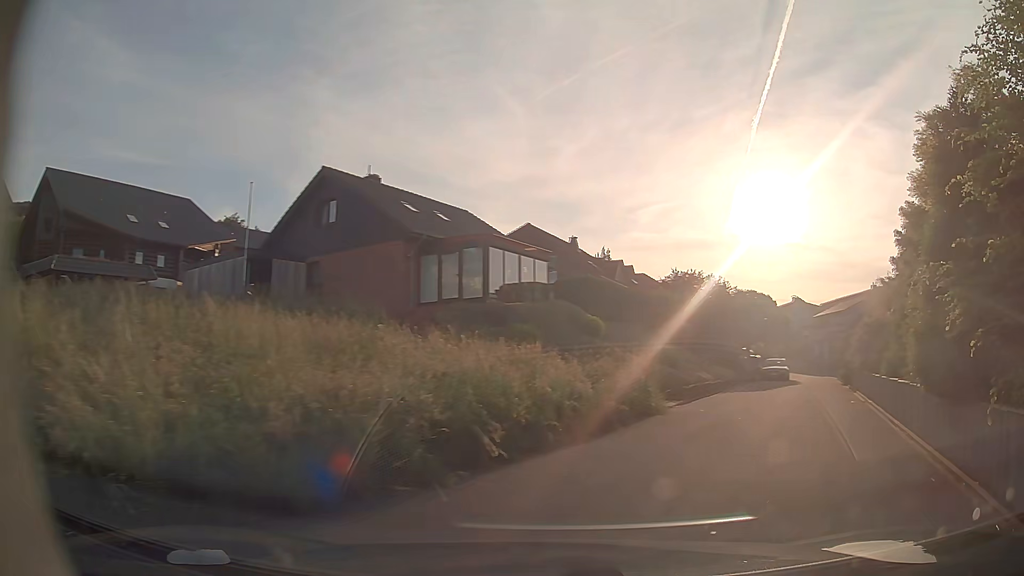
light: Day
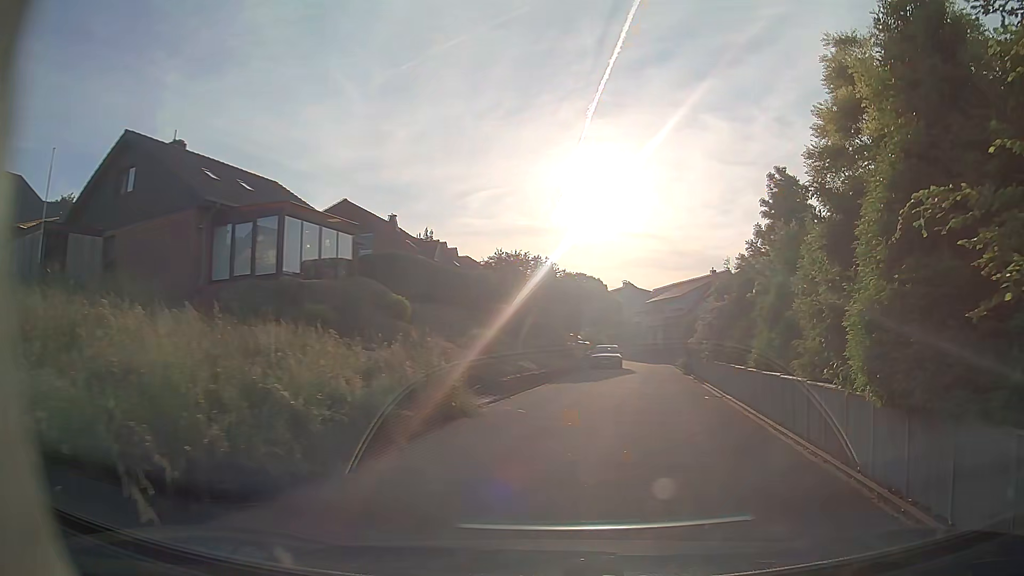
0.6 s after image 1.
(+0.6, +3.5) m; +16°
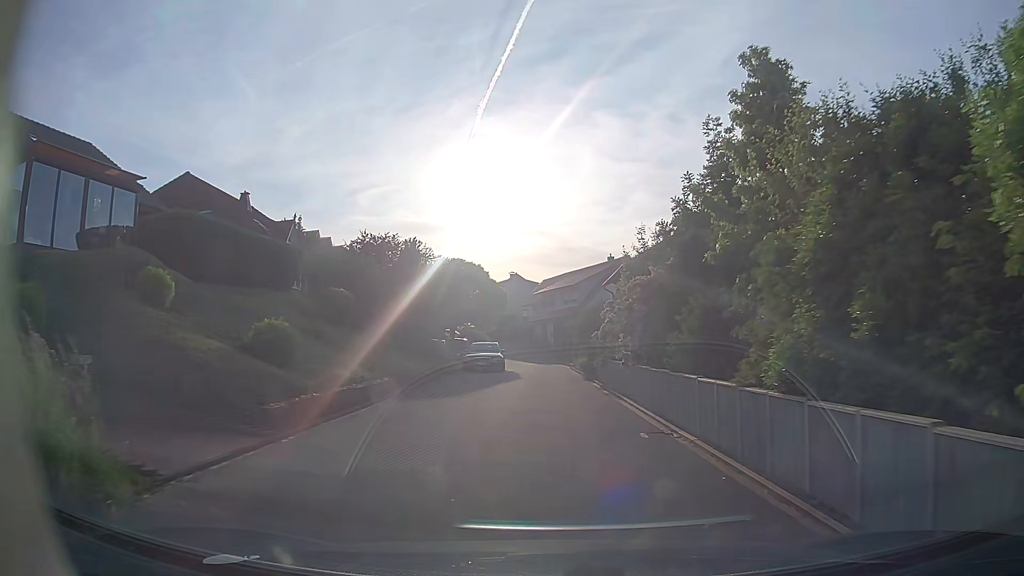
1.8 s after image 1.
(+1.1, +8.4) m; +11°
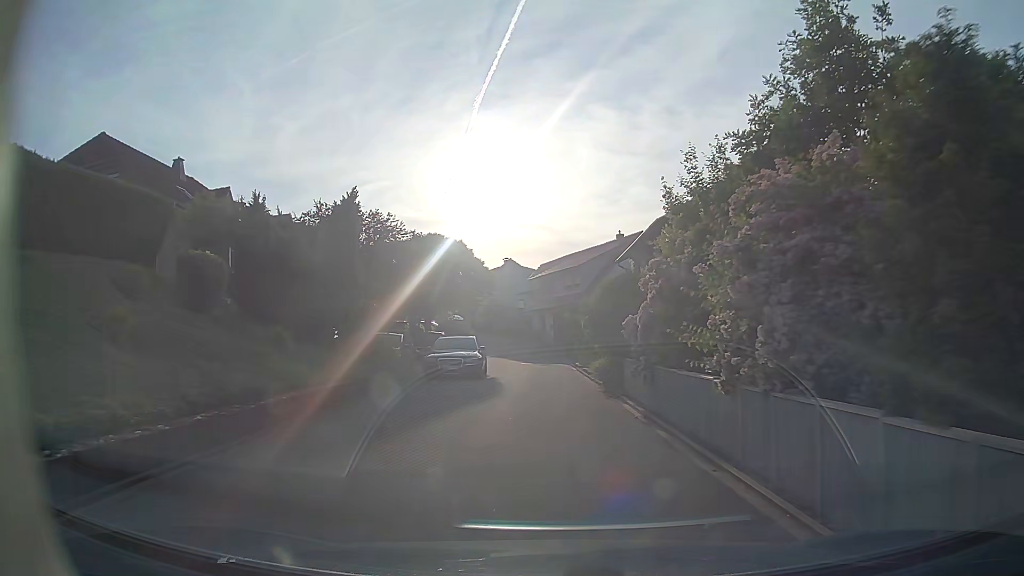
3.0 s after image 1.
(0.0, +9.9) m; 0°
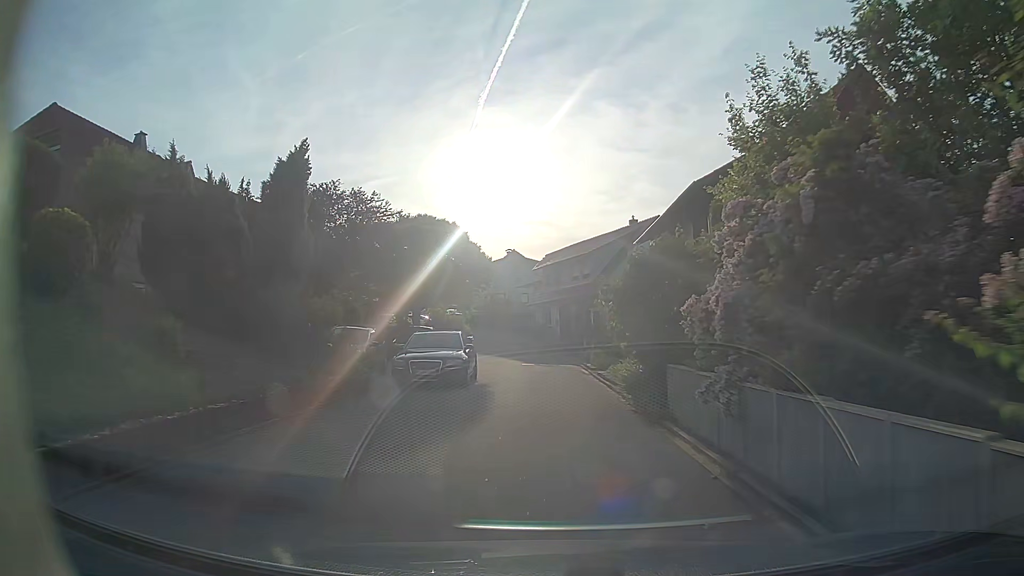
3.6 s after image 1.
(-0.1, +5.2) m; -1°
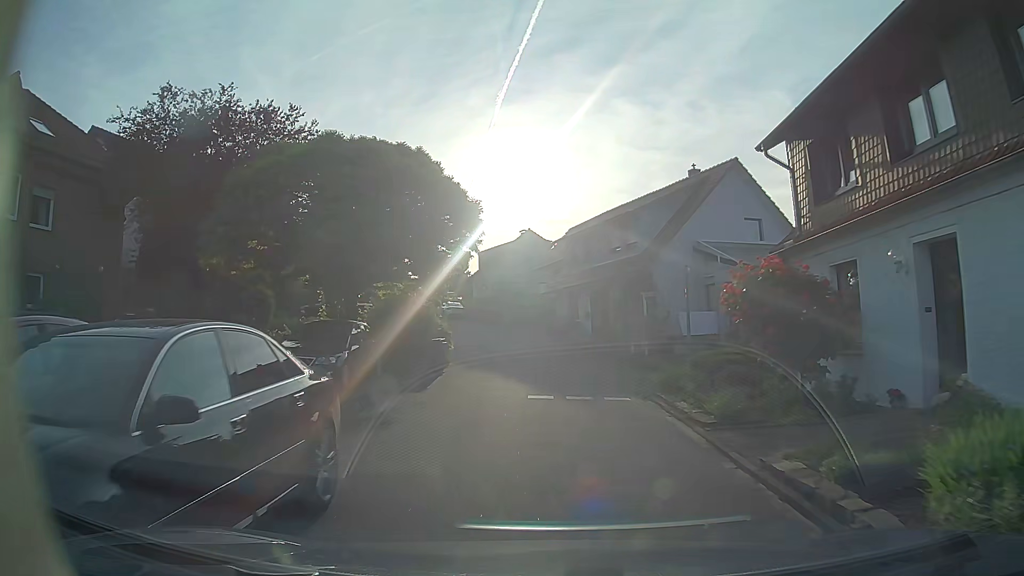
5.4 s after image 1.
(-0.2, +14.8) m; -2°
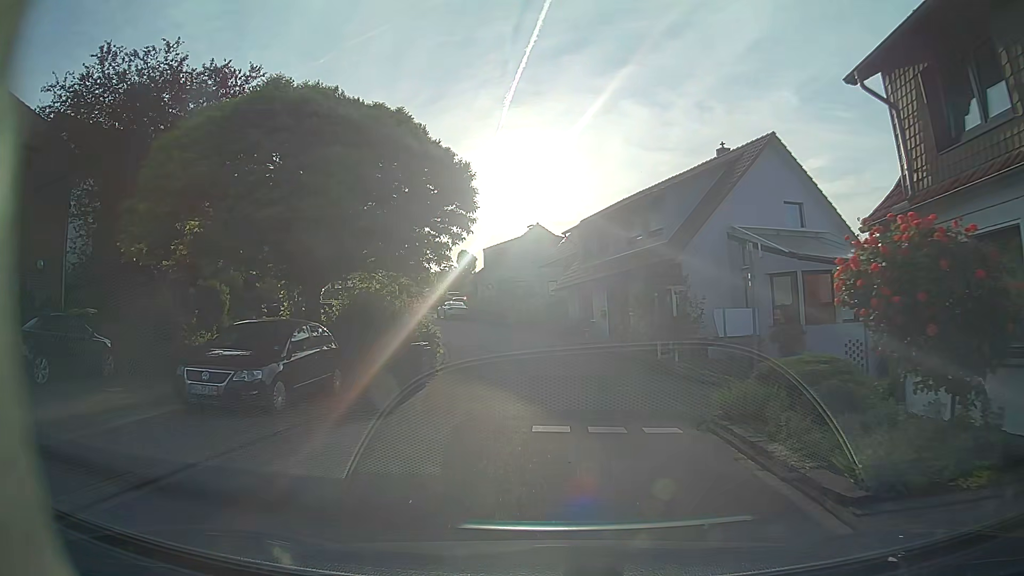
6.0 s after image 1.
(0.0, +4.2) m; -1°
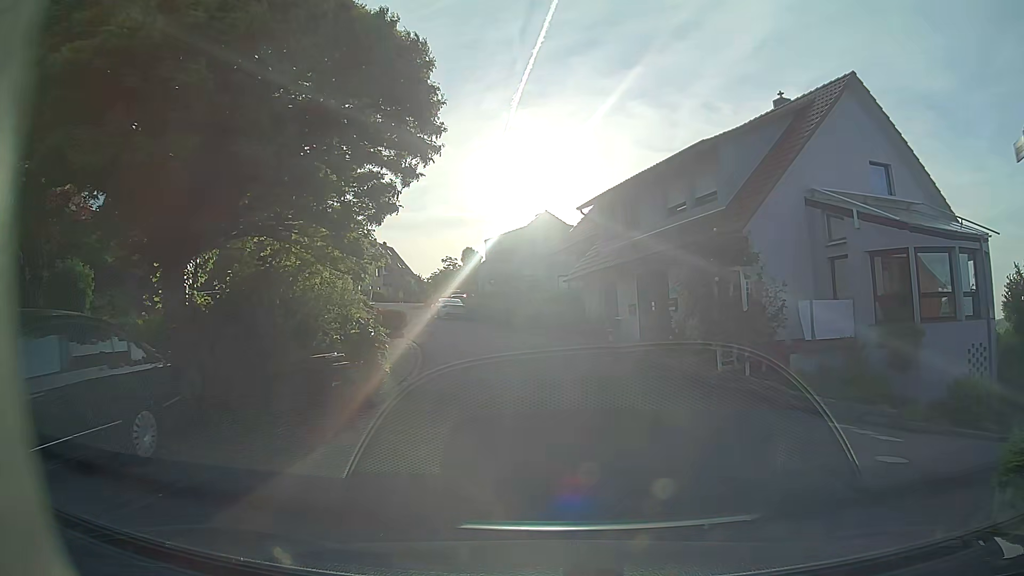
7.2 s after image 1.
(-0.1, +6.8) m; -1°
